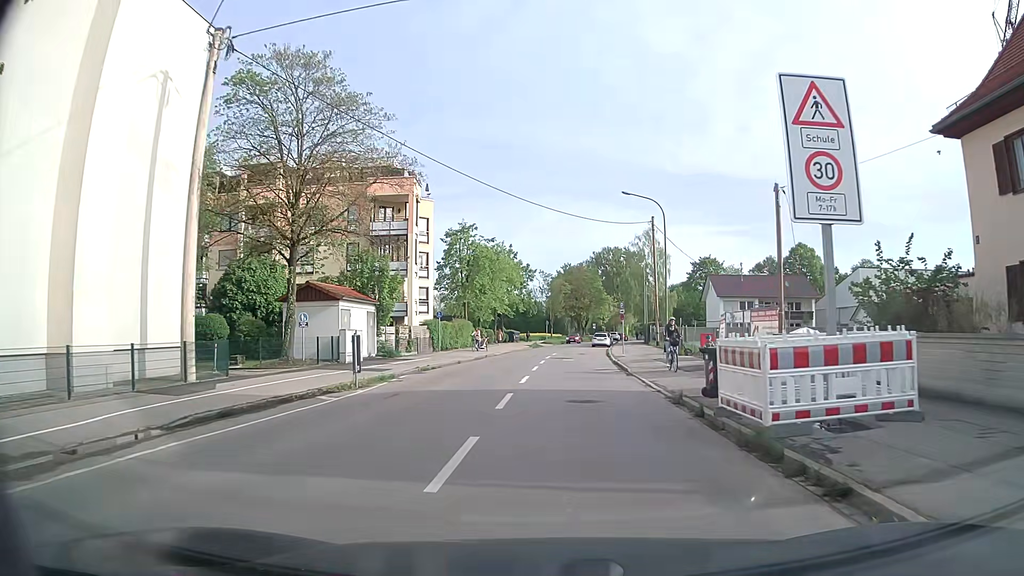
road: tertiary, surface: asphalt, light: Day
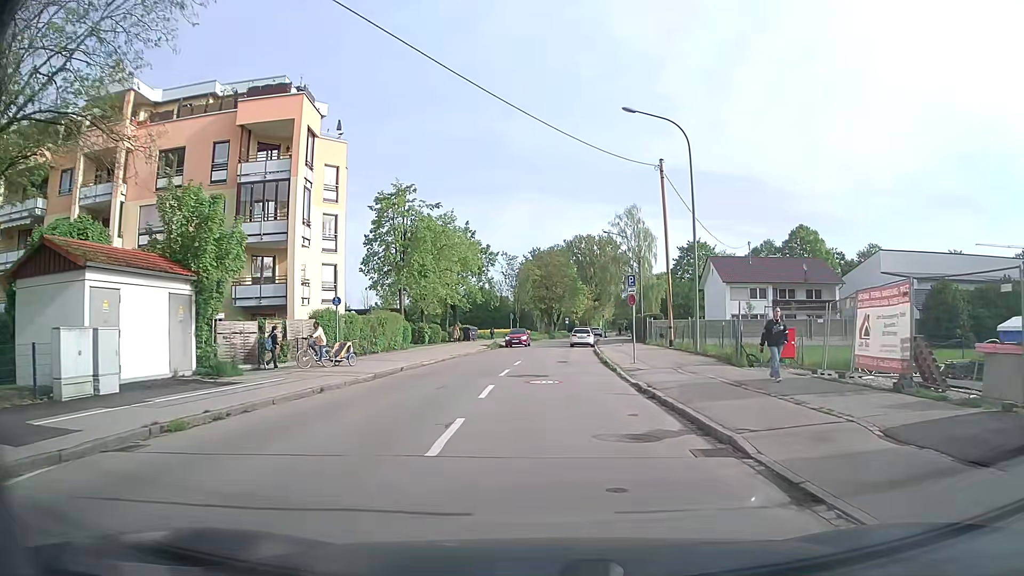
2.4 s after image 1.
(+0.4, +17.0) m; +2°
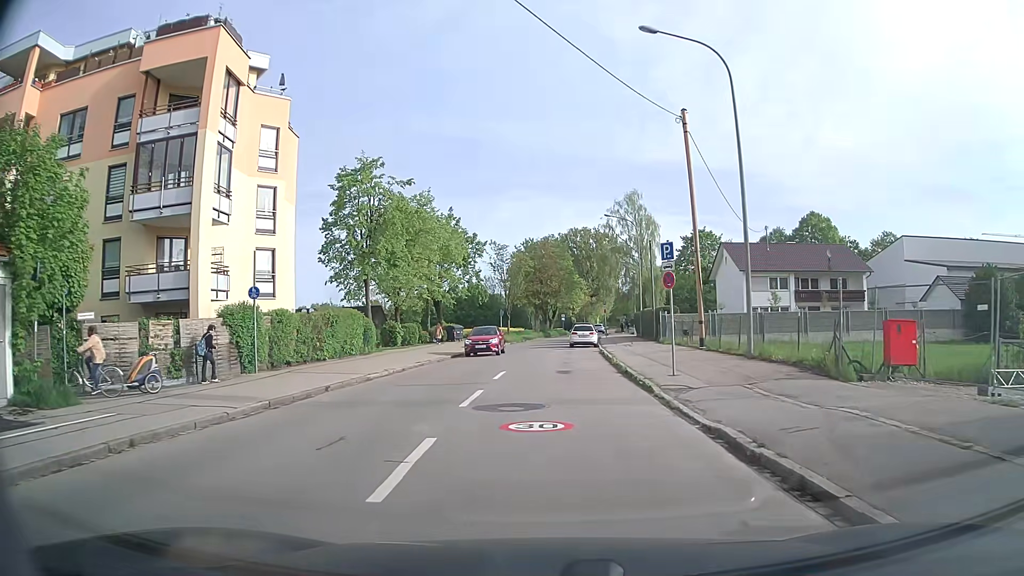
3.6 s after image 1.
(+0.1, +8.2) m; +1°
